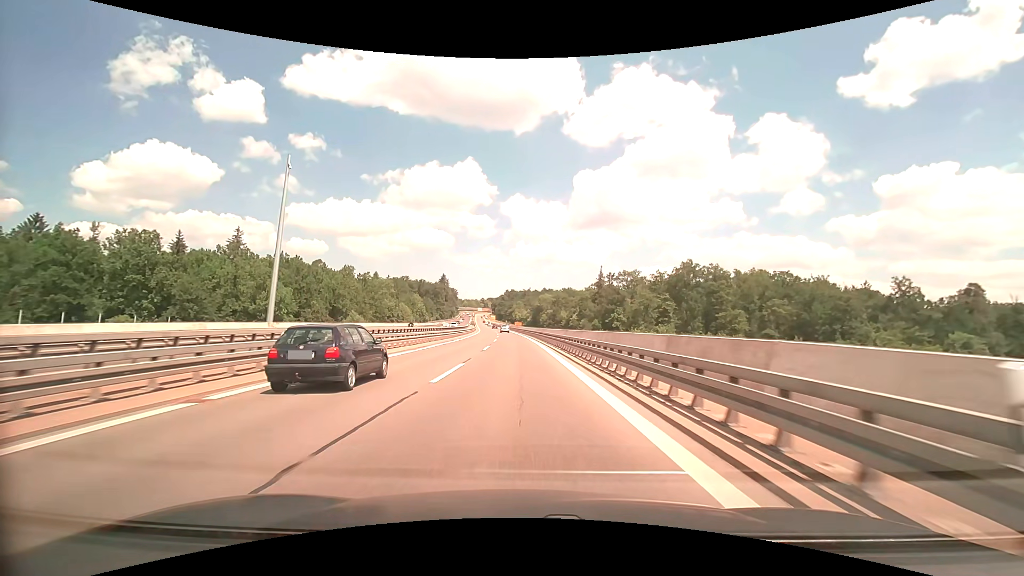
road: trunk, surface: asphalt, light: Day
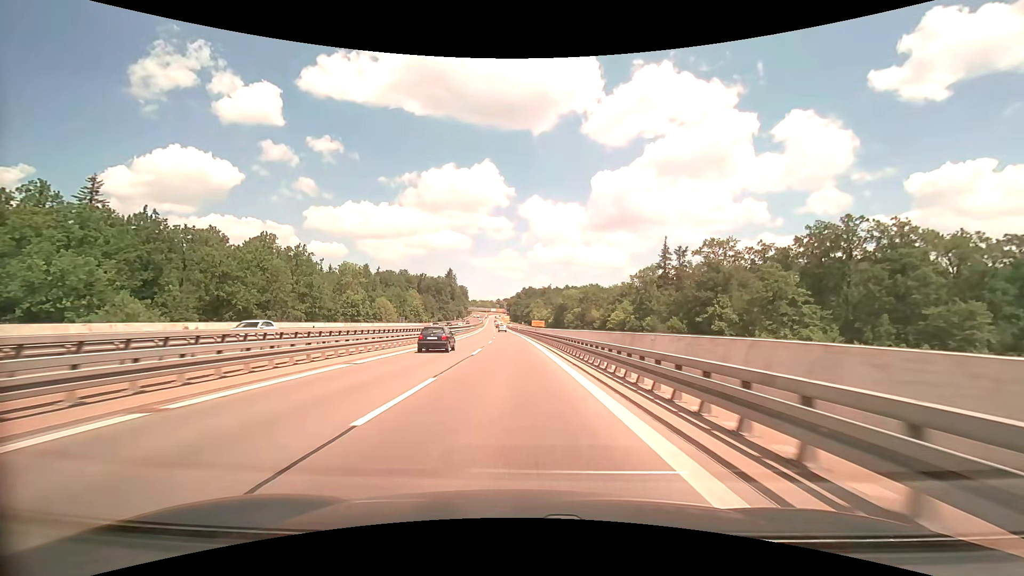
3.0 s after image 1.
(-1.0, +59.5) m; -2°
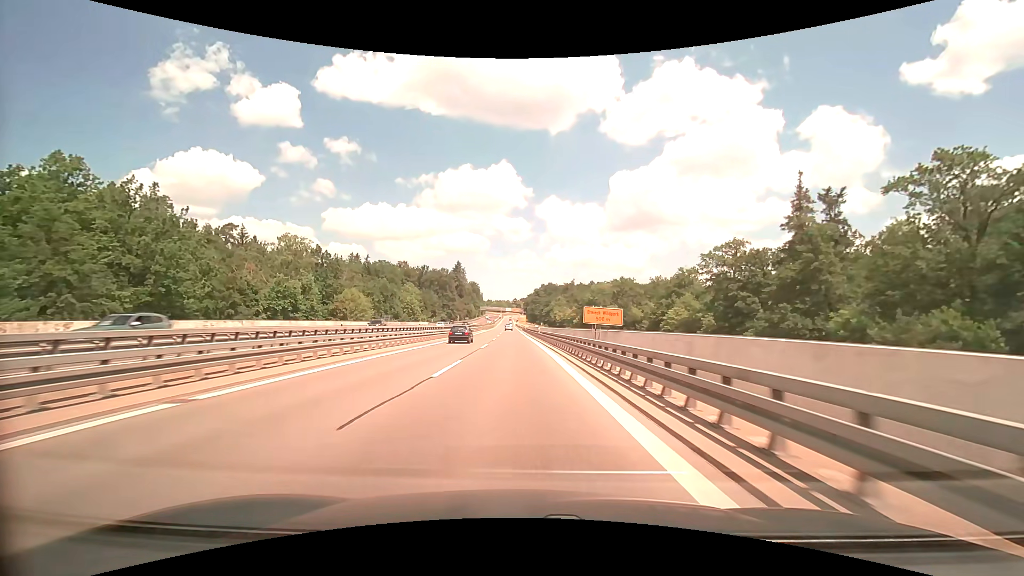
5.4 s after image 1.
(-0.8, +47.8) m; -2°
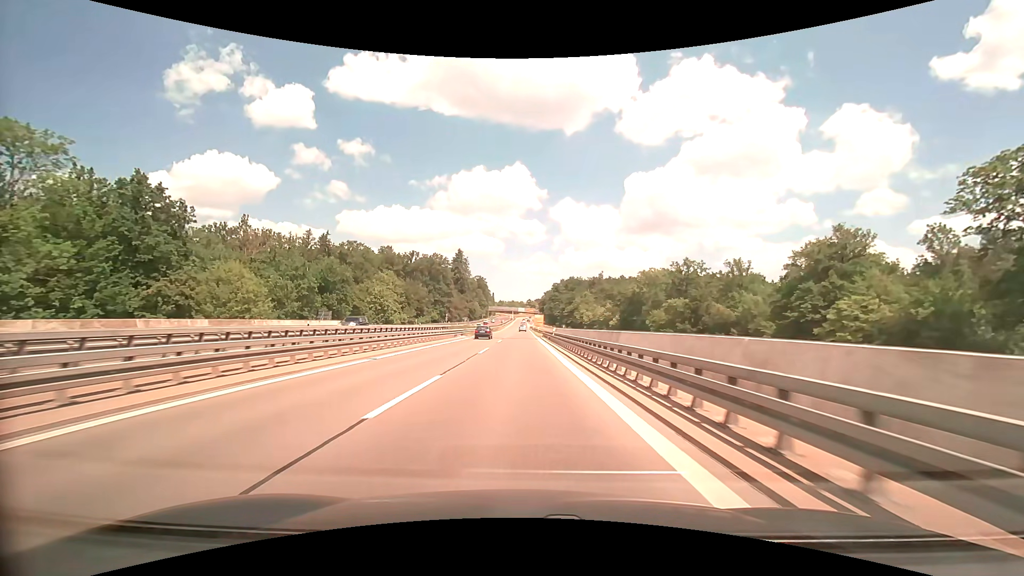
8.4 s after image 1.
(-1.1, +60.2) m; -2°
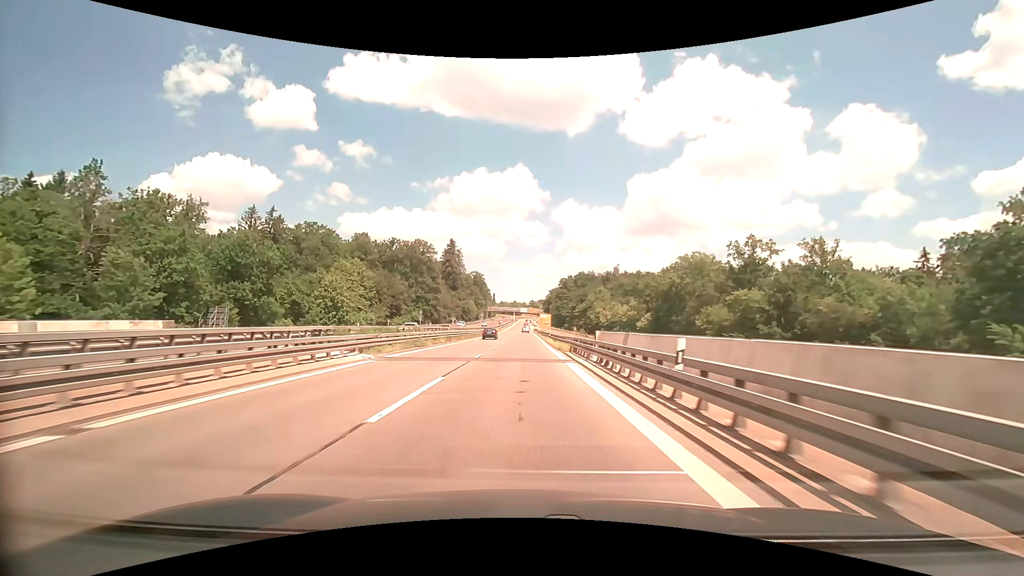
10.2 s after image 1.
(-0.1, +36.3) m; 0°
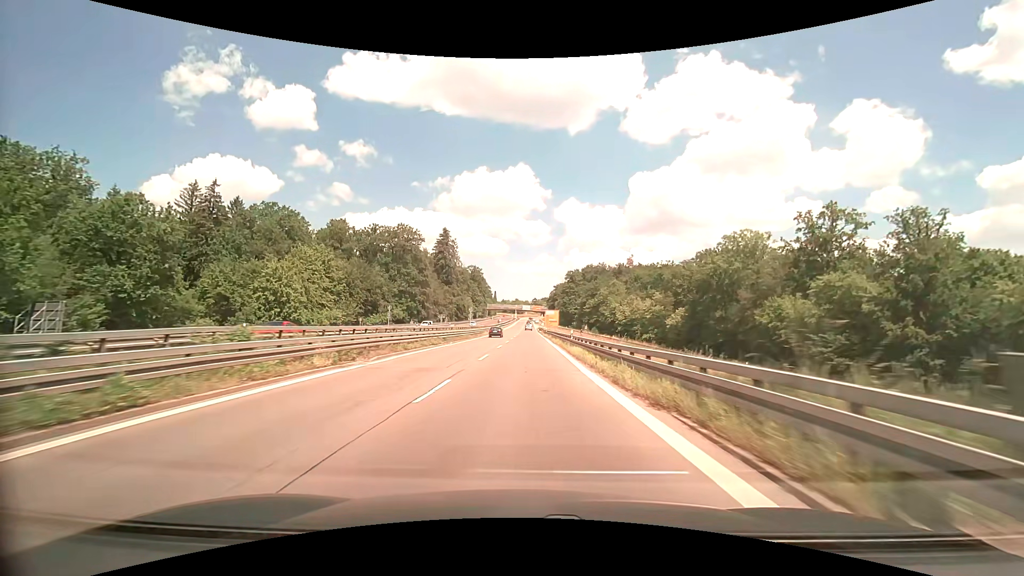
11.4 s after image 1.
(0.0, +24.2) m; 0°
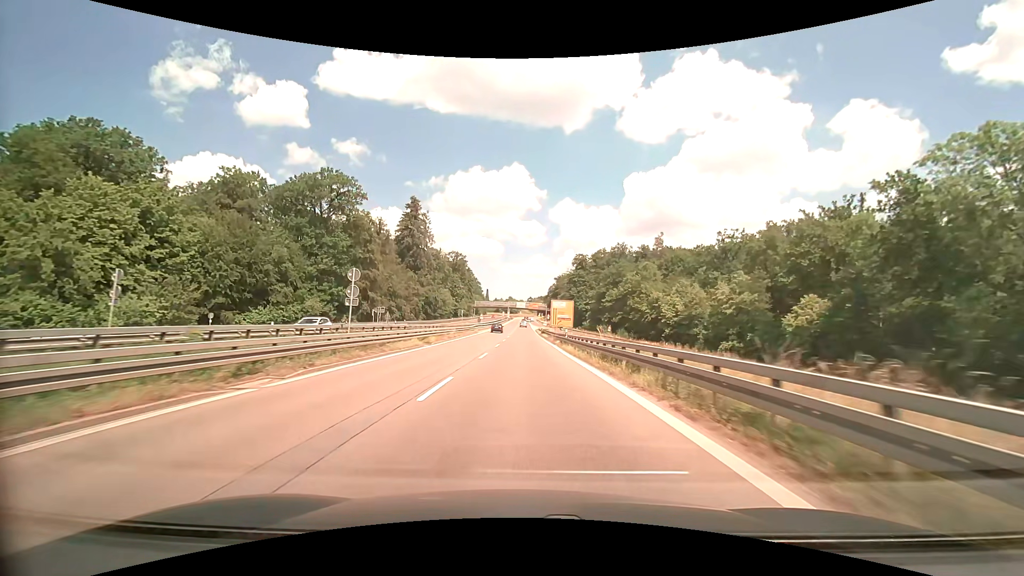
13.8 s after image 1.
(+0.1, +48.4) m; 0°
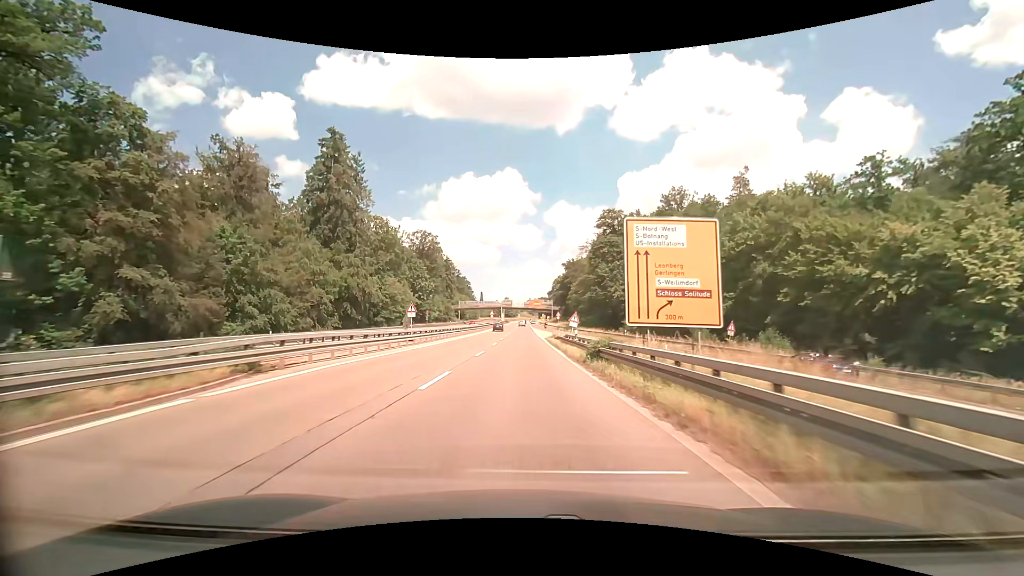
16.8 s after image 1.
(+0.2, +58.6) m; 0°
(0, +10) (0, +20) (0, +30) (0, +40) (0, +50) (0, +60) (0, +70) (0, +80) (0, +90) (0, +100) m
